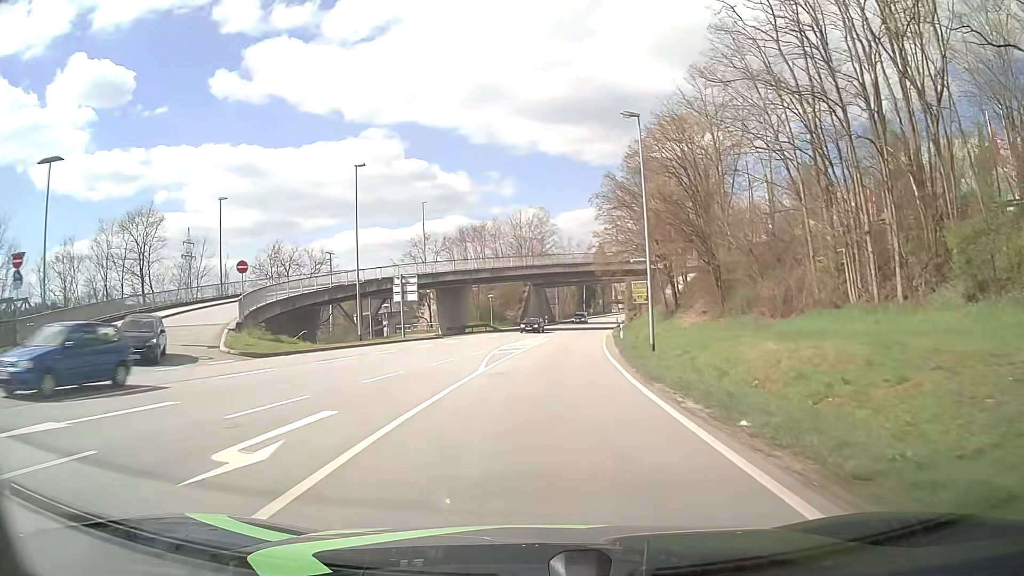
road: primary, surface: asphalt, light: Day
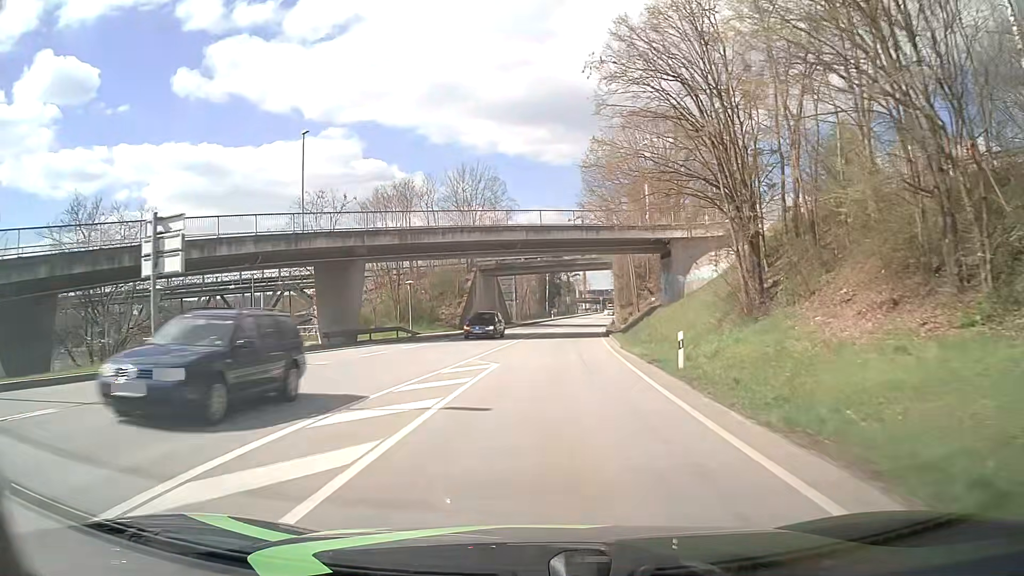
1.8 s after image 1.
(+0.9, +28.3) m; +3°
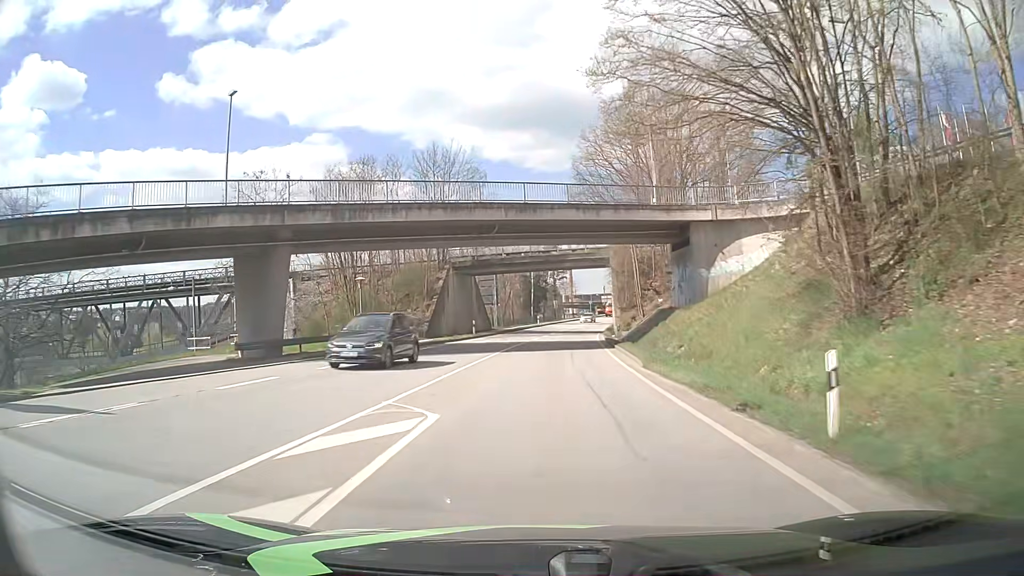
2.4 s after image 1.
(+0.1, +10.0) m; +1°
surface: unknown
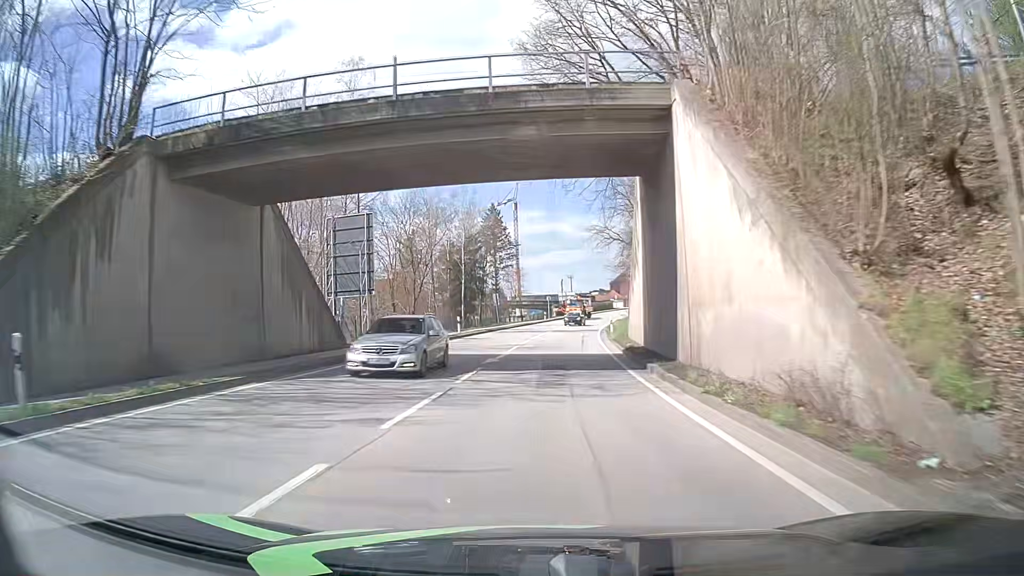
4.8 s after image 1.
(+1.8, +41.4) m; +4°
